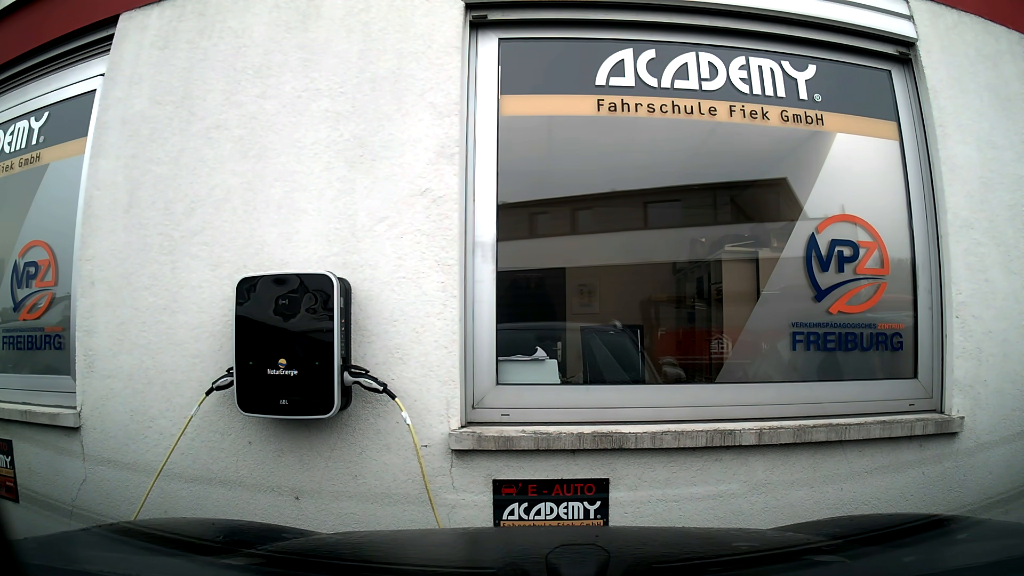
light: Day
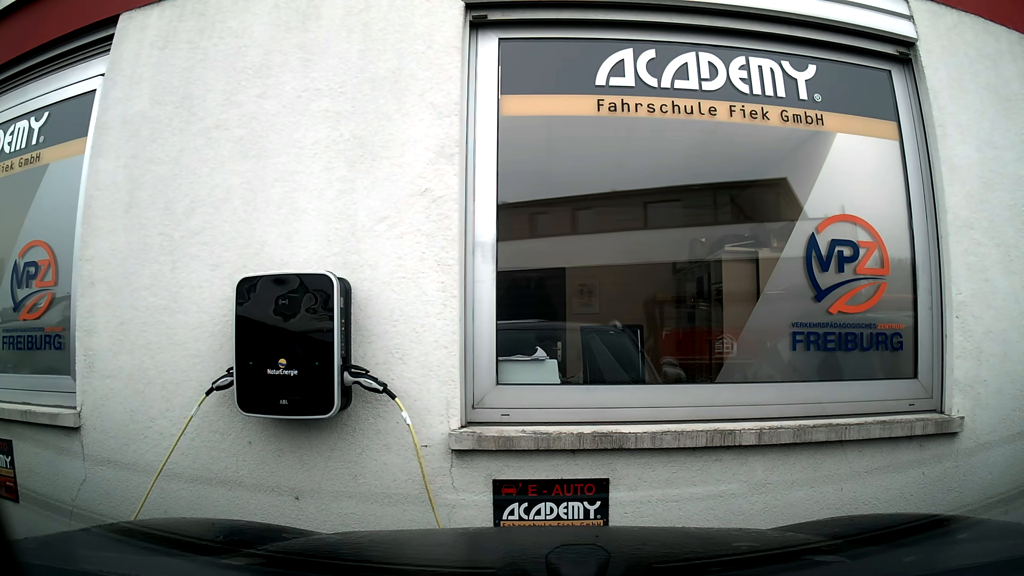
(0.0, 0.0) m; 0°
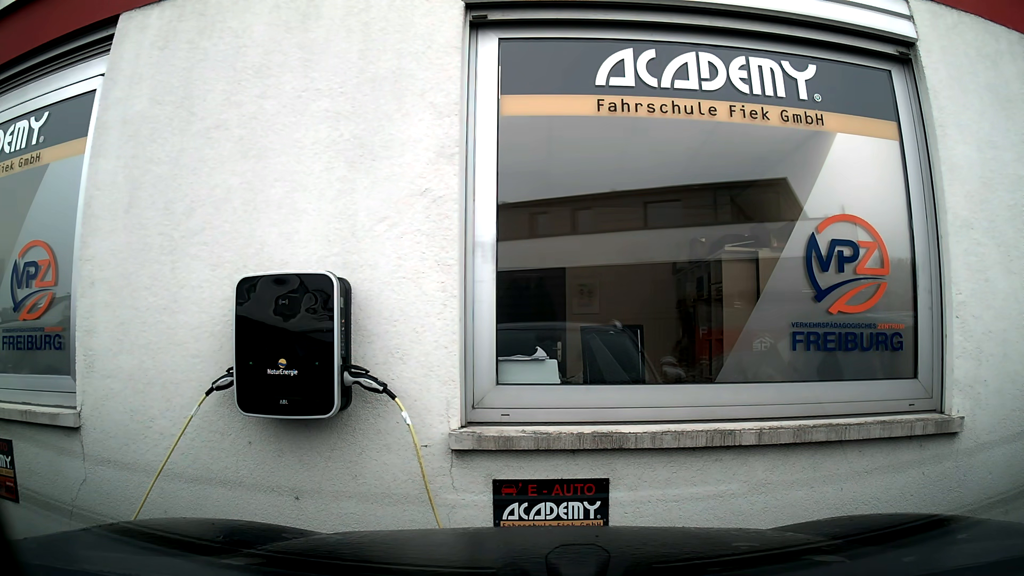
(0.0, 0.0) m; 0°
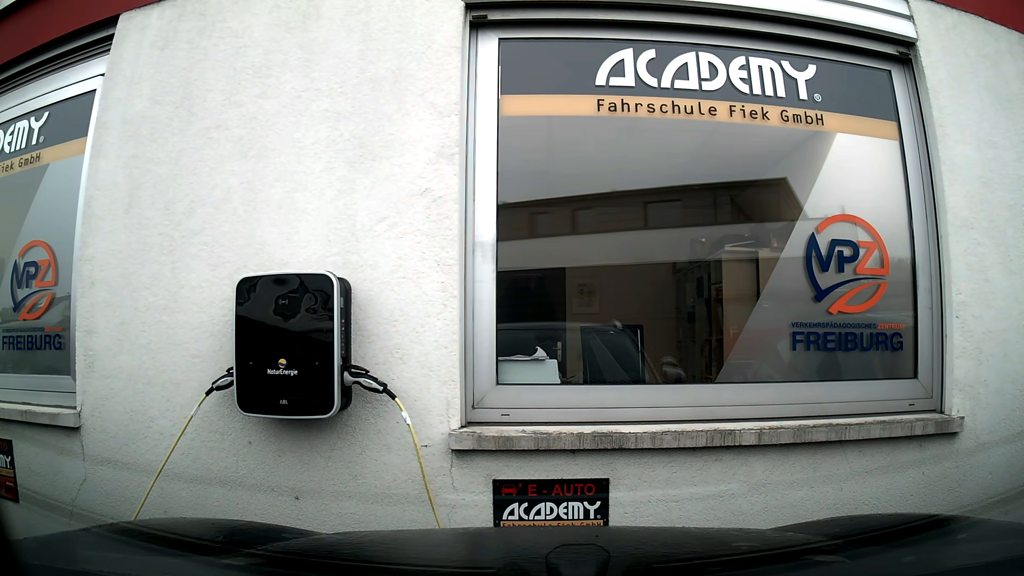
(0.0, 0.0) m; 0°
